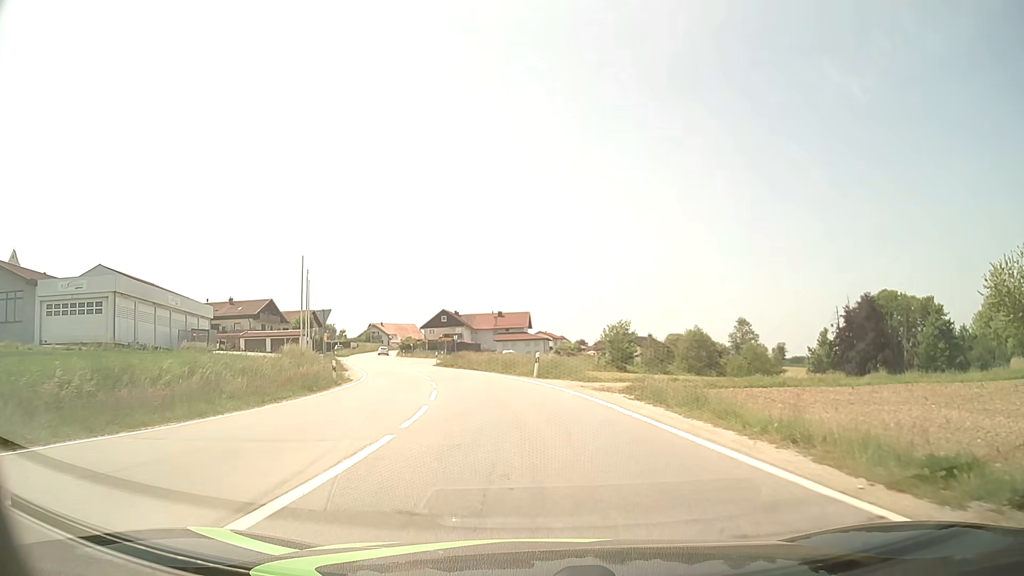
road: tertiary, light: Day
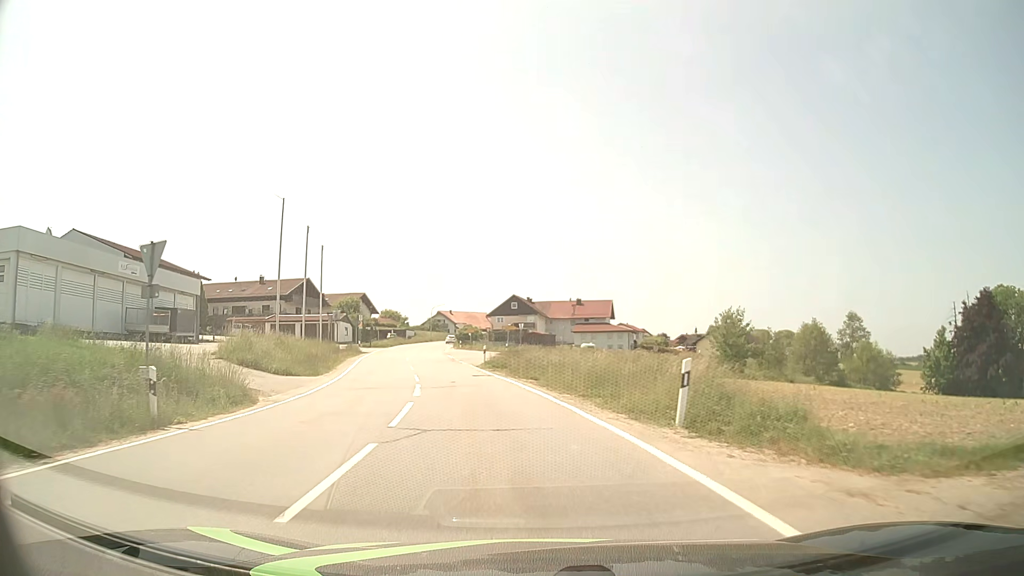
(-0.8, +18.7) m; -6°
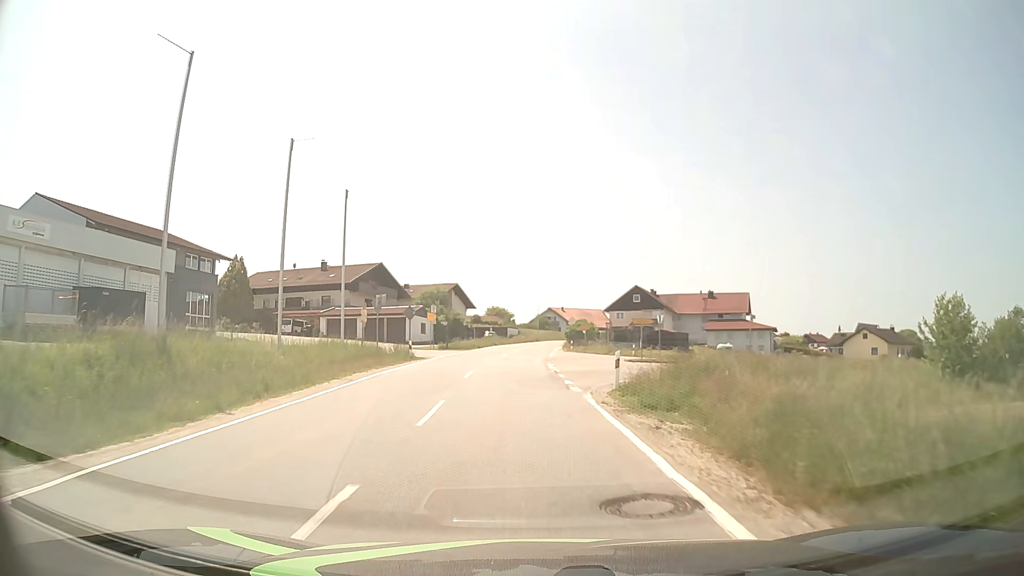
(-1.8, +20.4) m; -9°
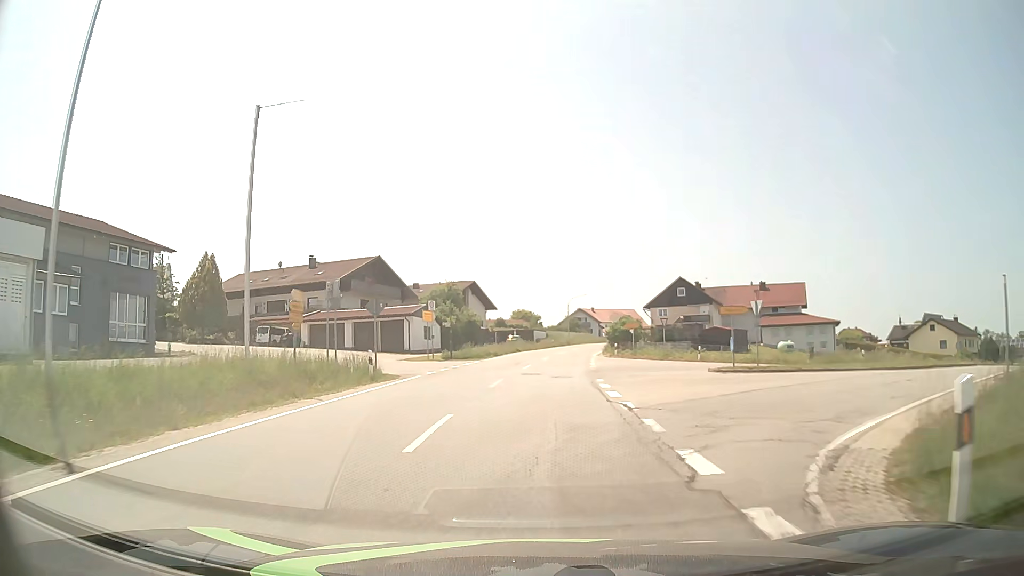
(-0.4, +14.2) m; -3°
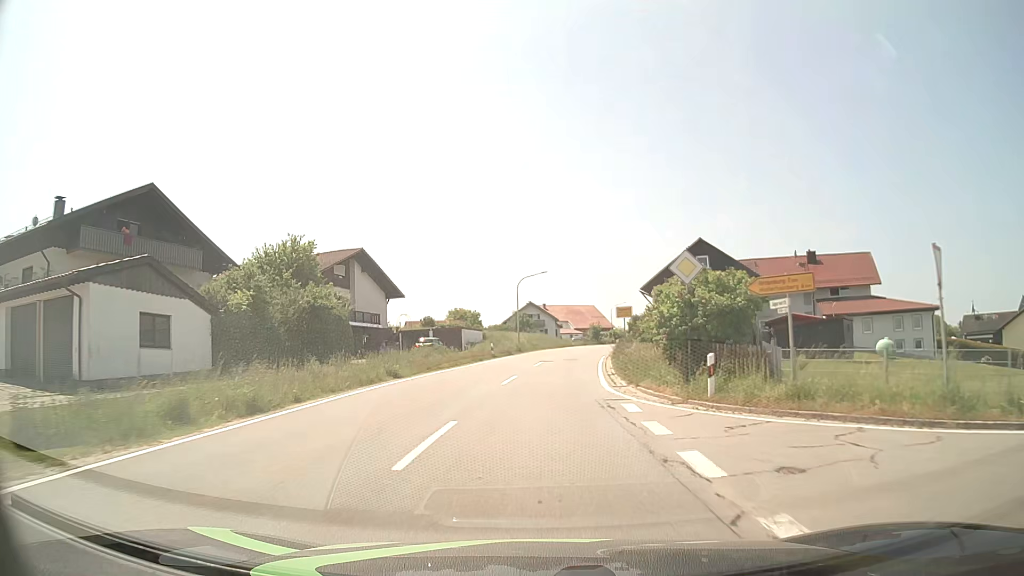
(+1.1, +36.2) m; +4°
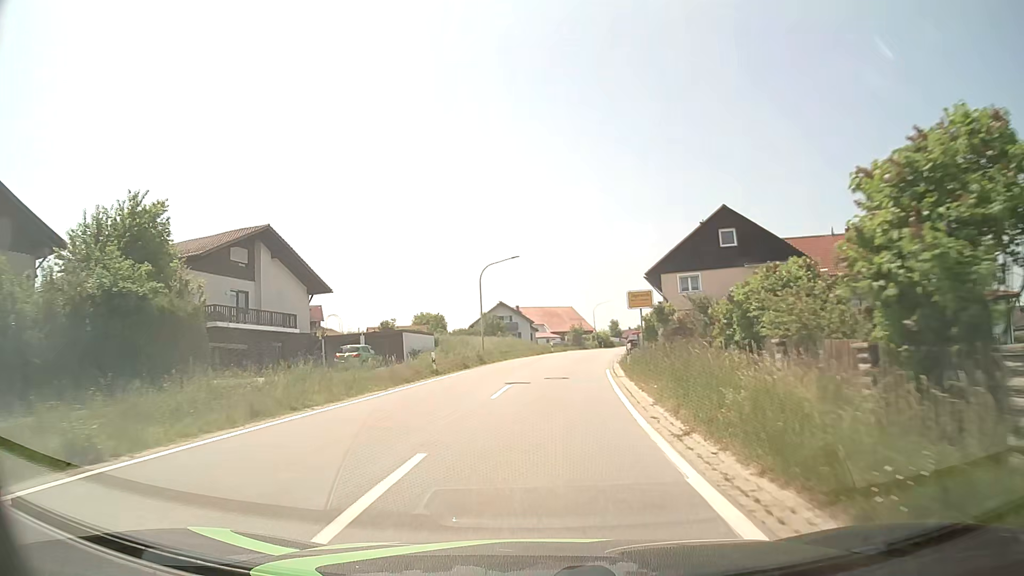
(+0.3, +15.0) m; +2°
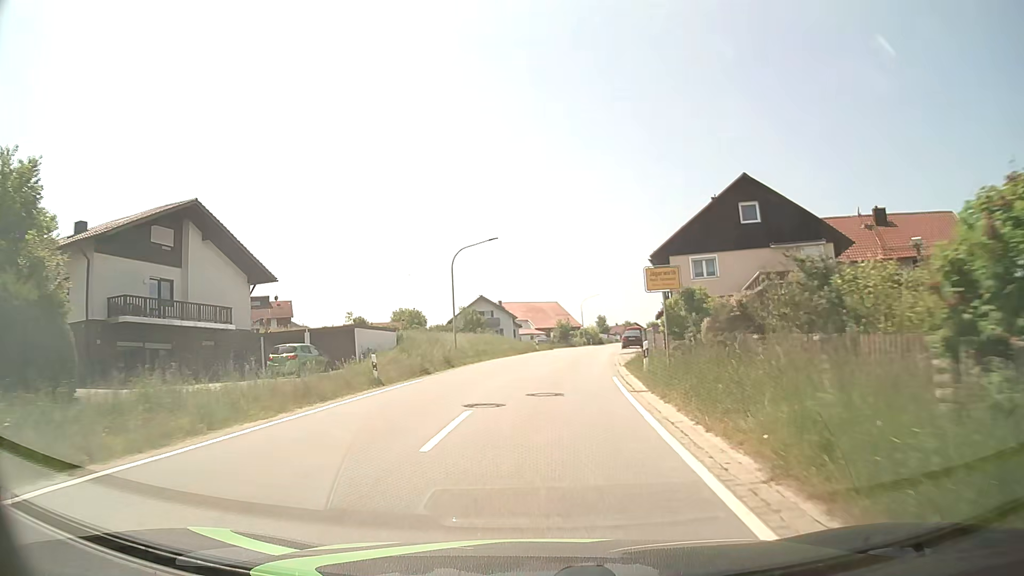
(+0.1, +7.6) m; +1°
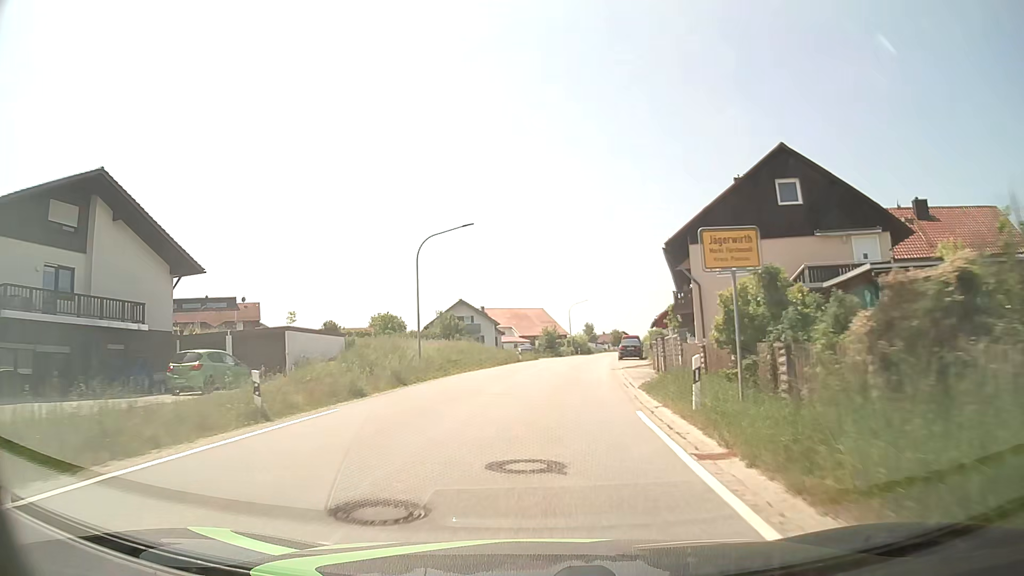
(+0.1, +7.6) m; +2°
(0, +10) (0, +20) (+1, +30) (+2, +40) (+3, +50) (+5, +60) (+6, +70) (+8, +79) (+10, +89) (+12, +99) m
